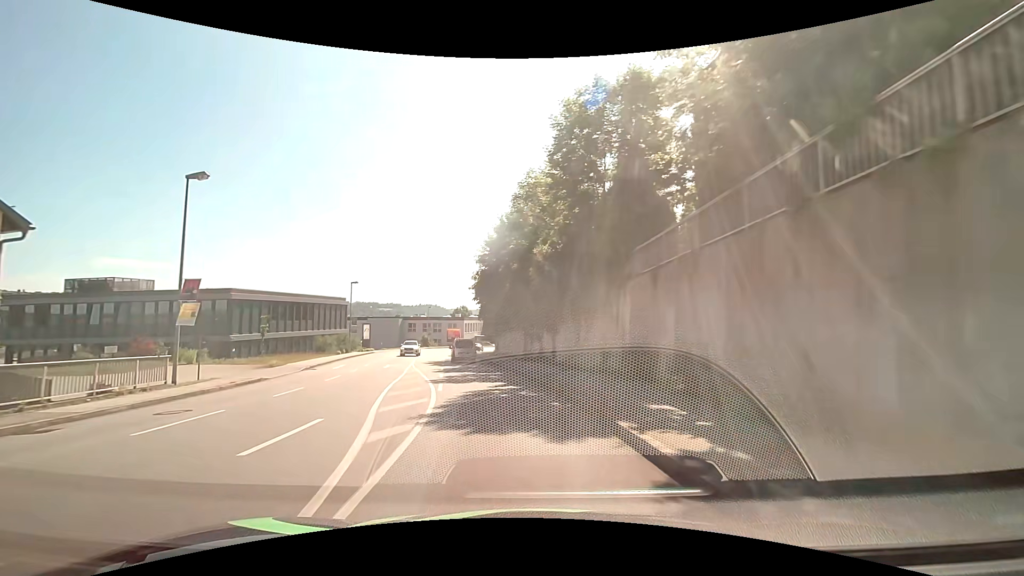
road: tertiary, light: Day
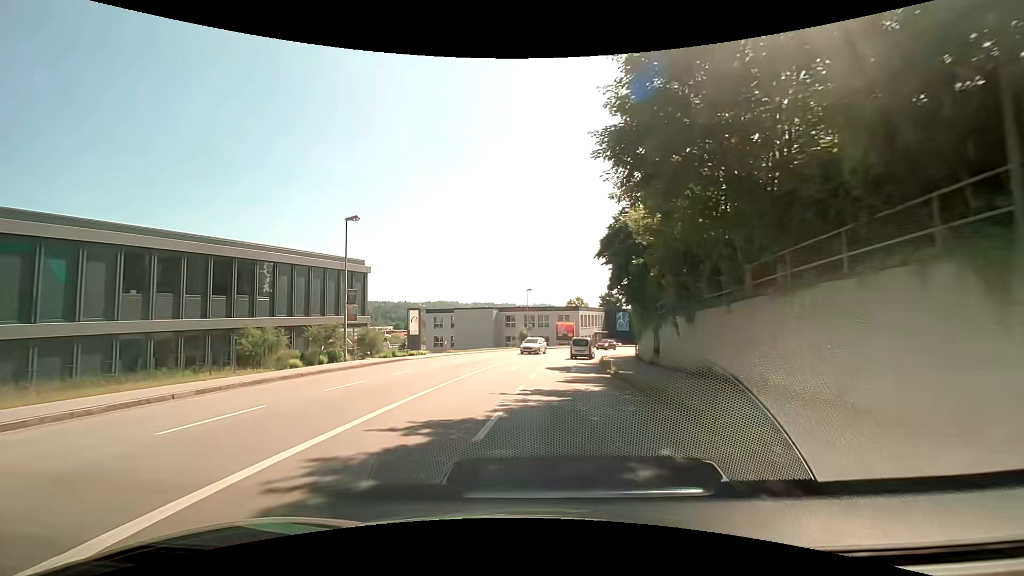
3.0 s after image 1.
(-3.9, +31.8) m; -13°
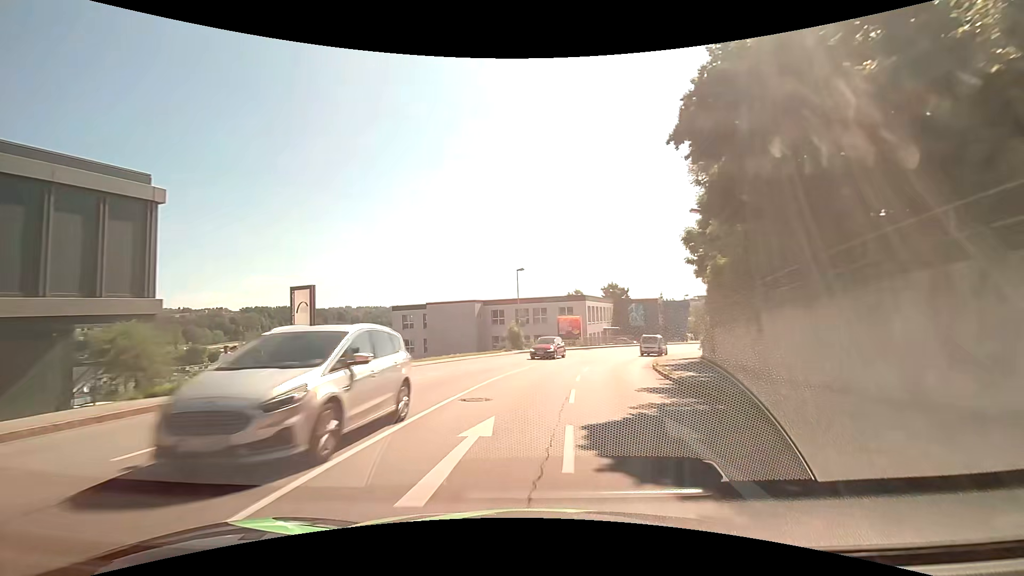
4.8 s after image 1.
(-0.1, +19.7) m; +1°
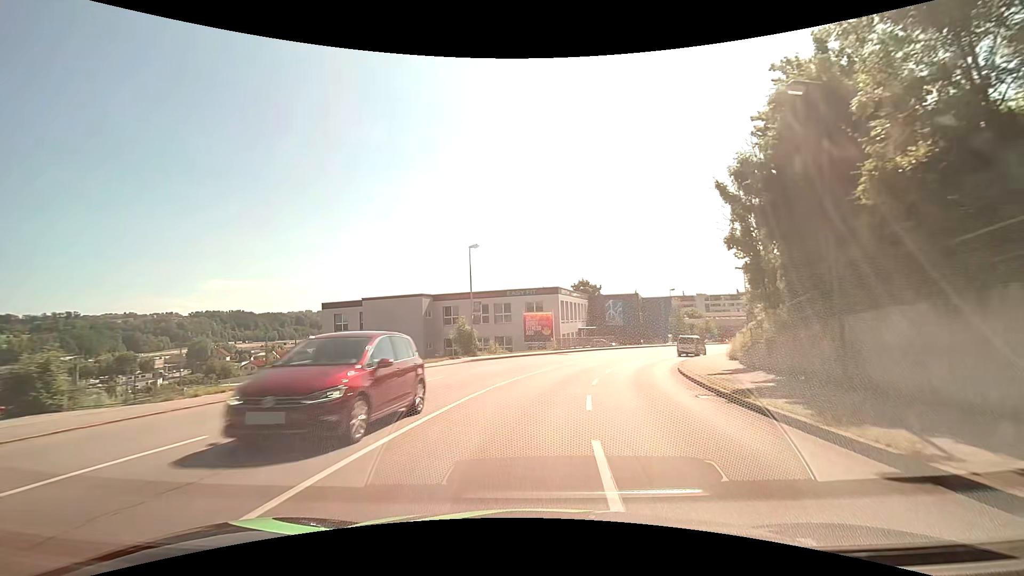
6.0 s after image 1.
(+0.3, +13.2) m; +3°
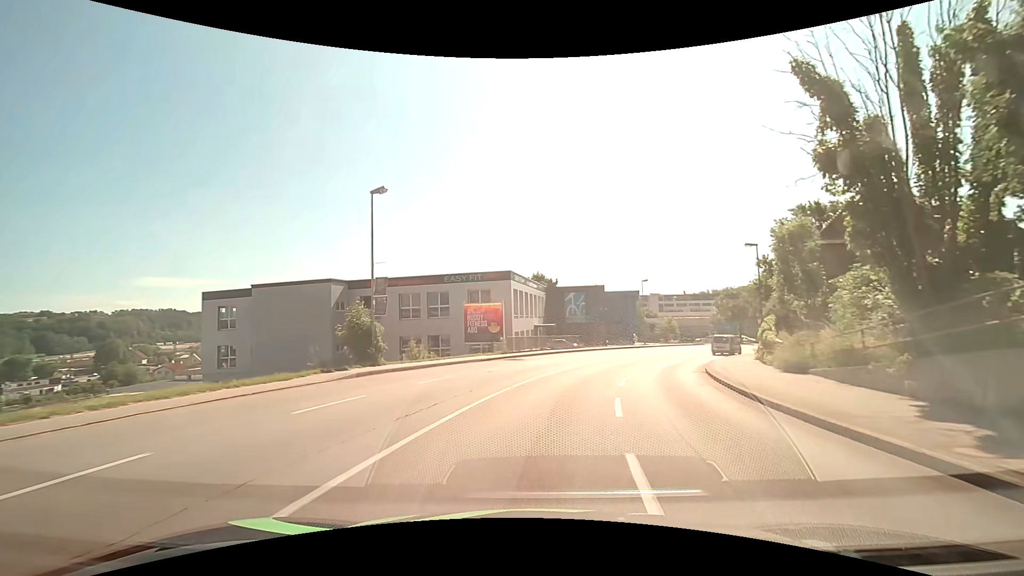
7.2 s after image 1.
(+0.5, +12.9) m; +6°
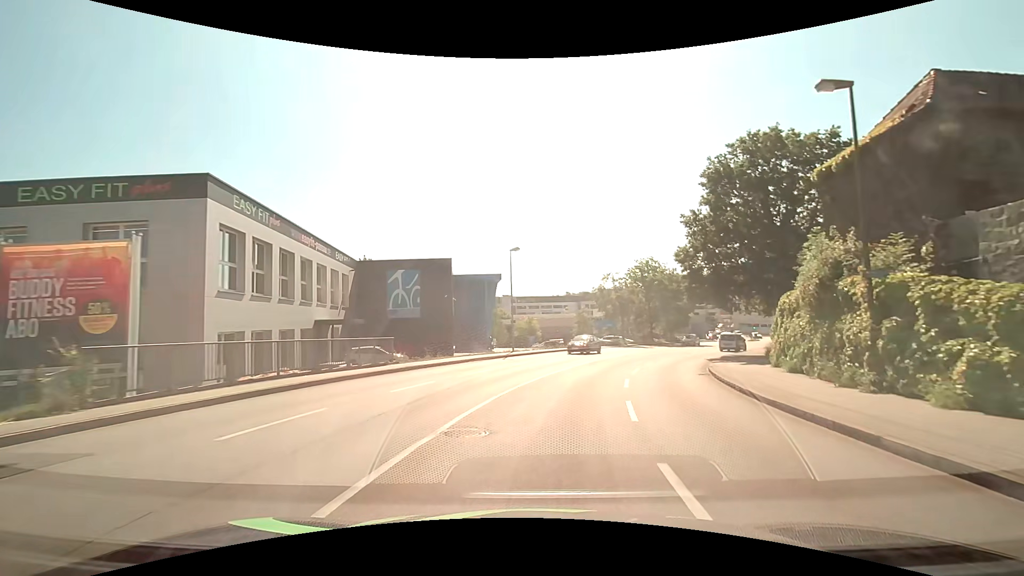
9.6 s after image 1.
(+3.2, +24.5) m; +16°
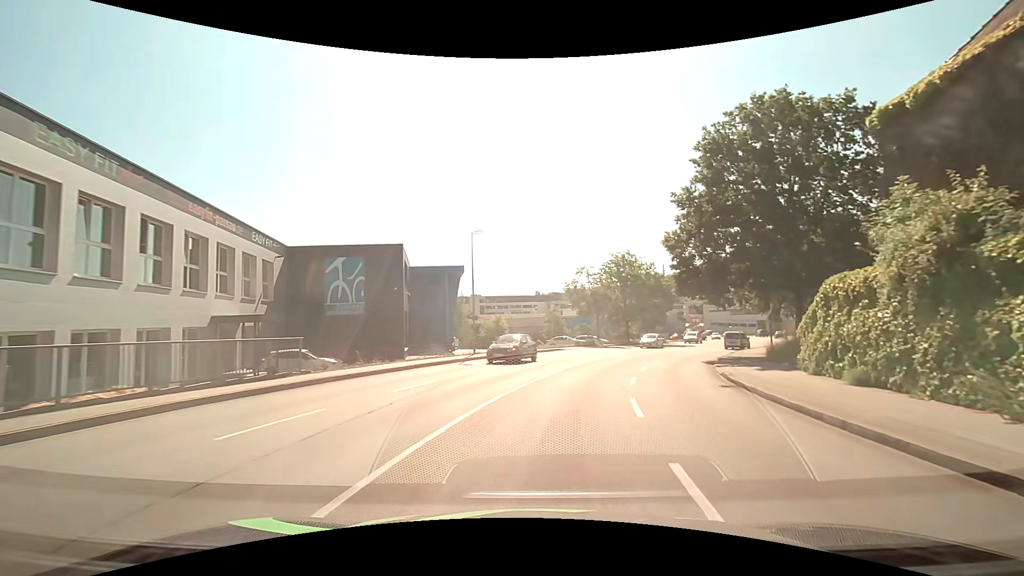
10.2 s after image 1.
(+0.2, +6.0) m; +4°
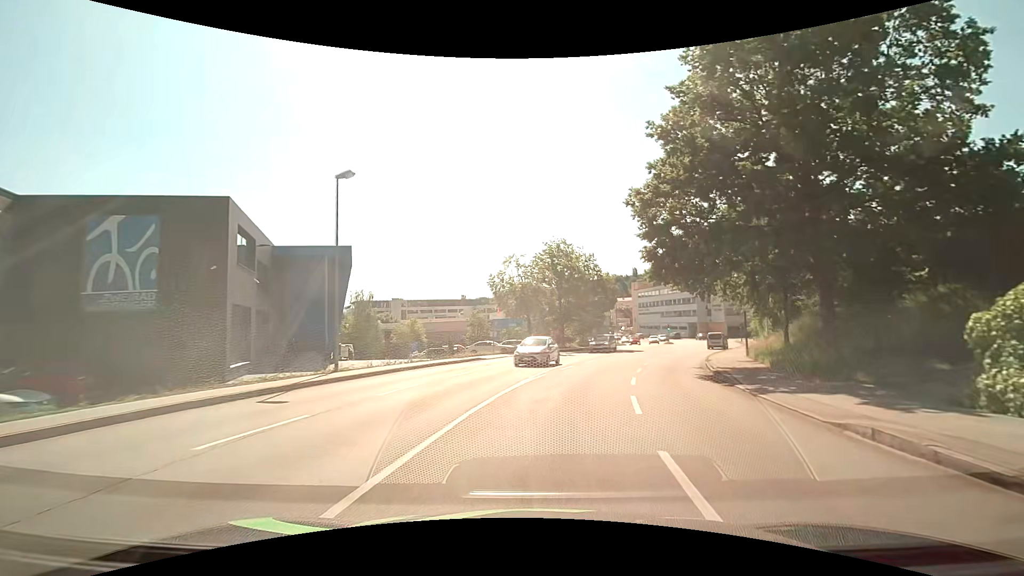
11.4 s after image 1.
(+0.8, +11.7) m; +8°
(+1, +10) (+2, +20) (+5, +29) (+8, +39) (+12, +48) (+17, +57) (+21, +66) (+24, +75) (+28, +85) (+30, +95) m
